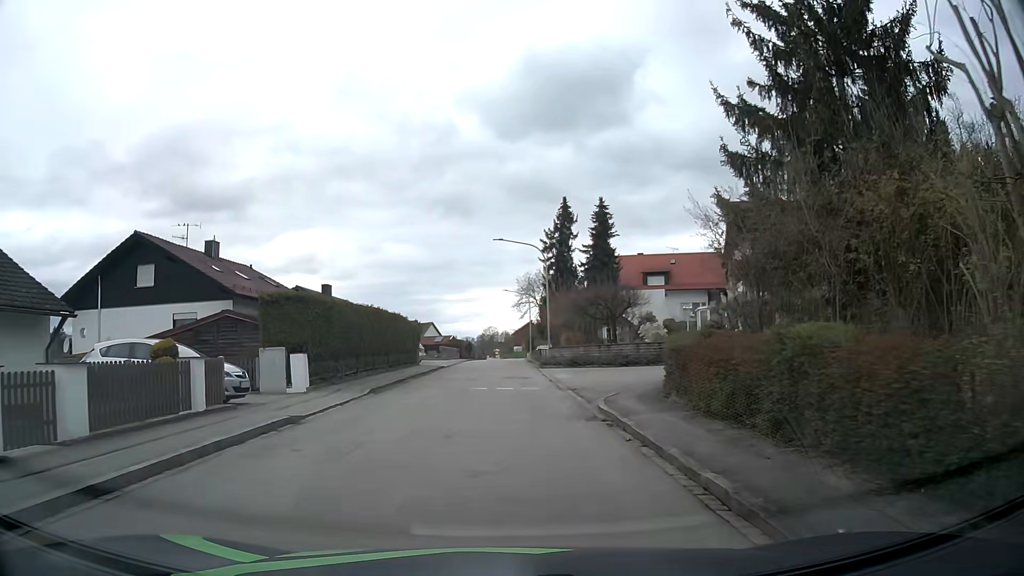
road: residential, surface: asphalt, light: Day
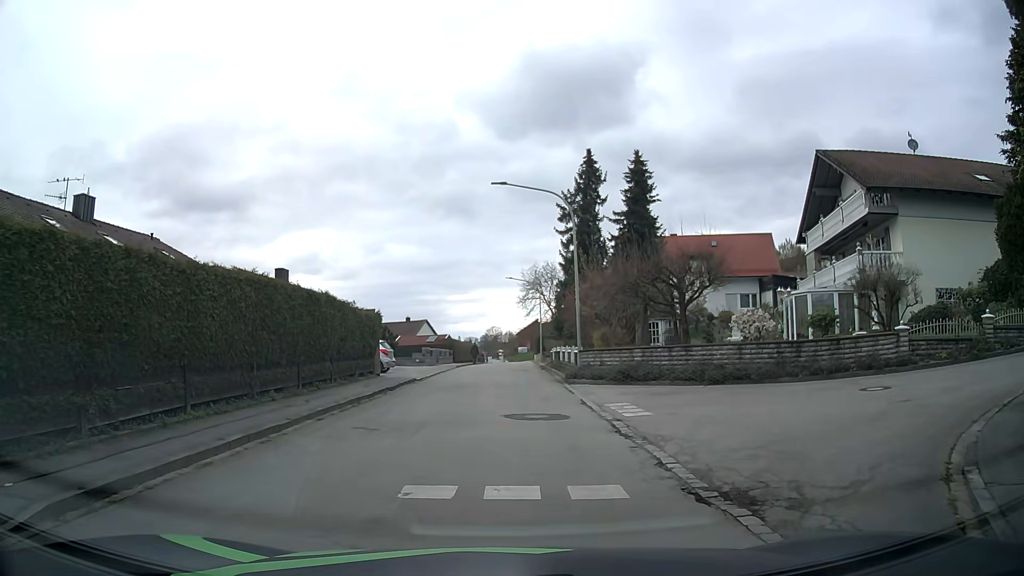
(0.0, +13.6) m; 0°
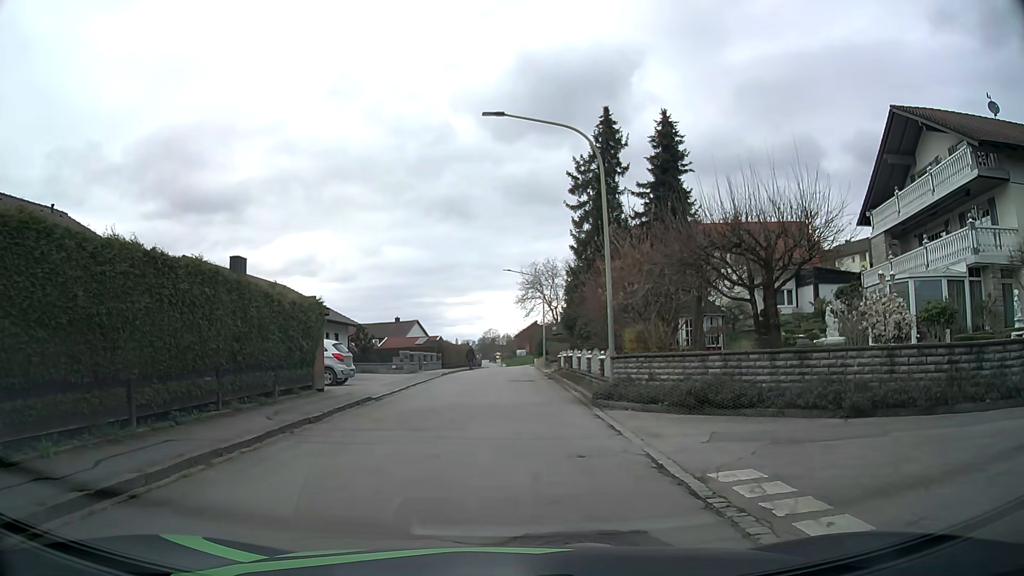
(-0.1, +8.1) m; -1°
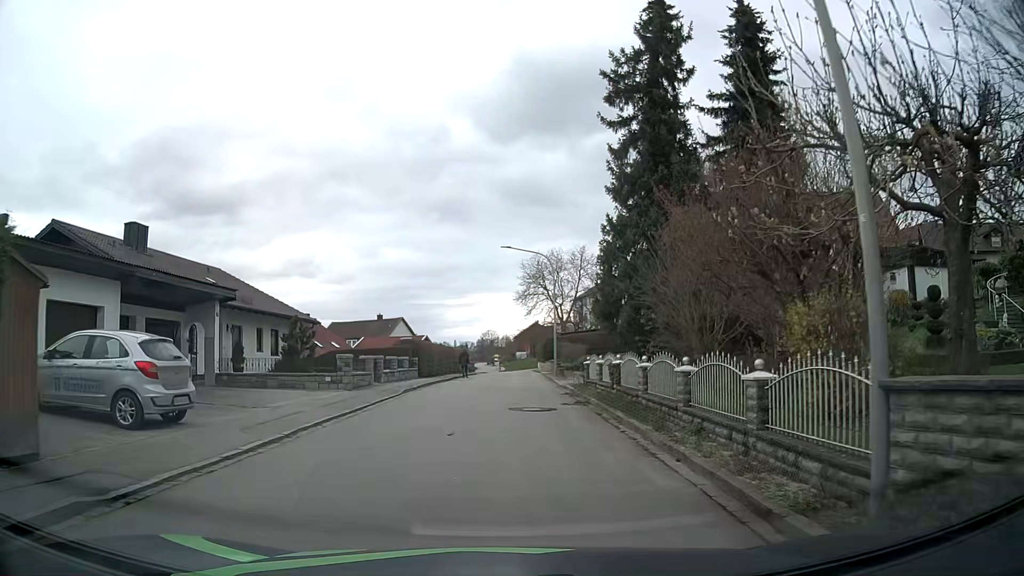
(+0.2, +12.7) m; +1°
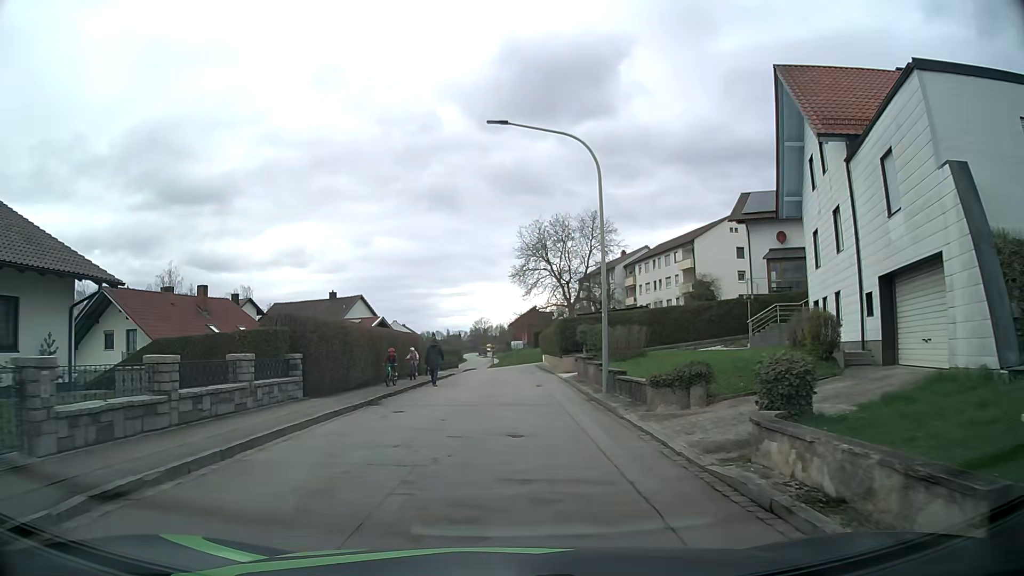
(-0.2, +20.8) m; -1°
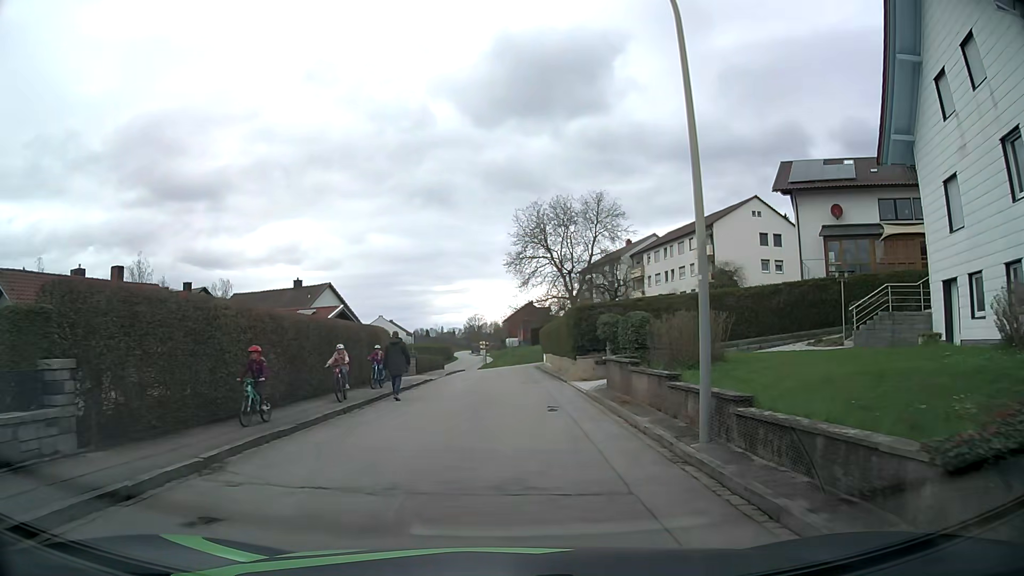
(+0.2, +9.4) m; +2°
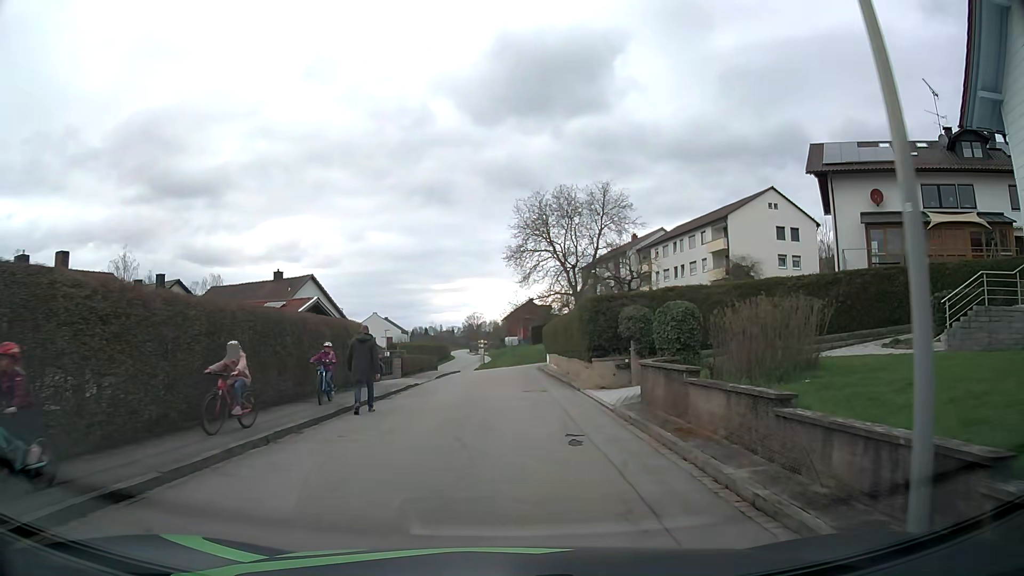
(0.0, +4.7) m; +1°
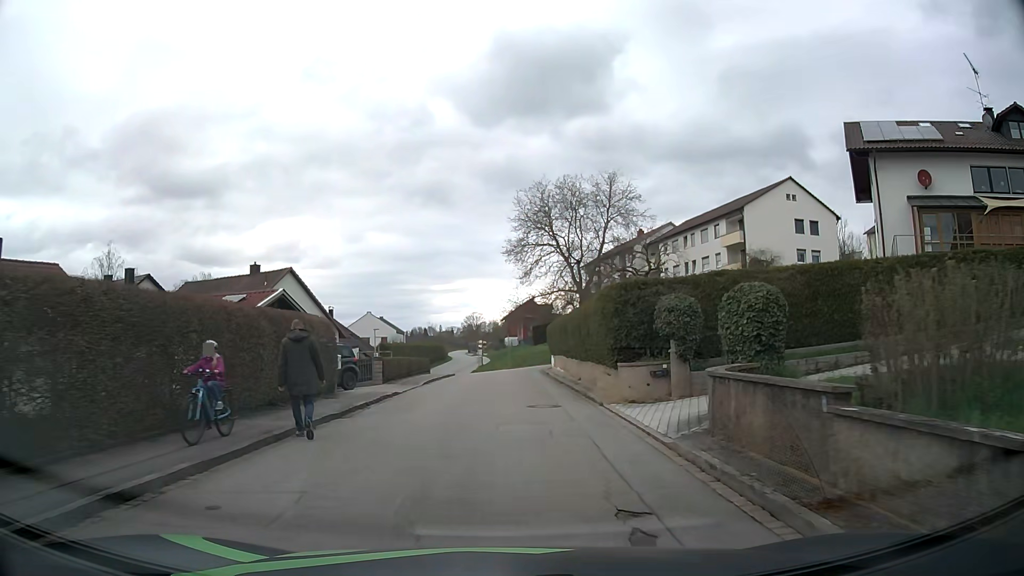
(0.0, +4.7) m; -1°
